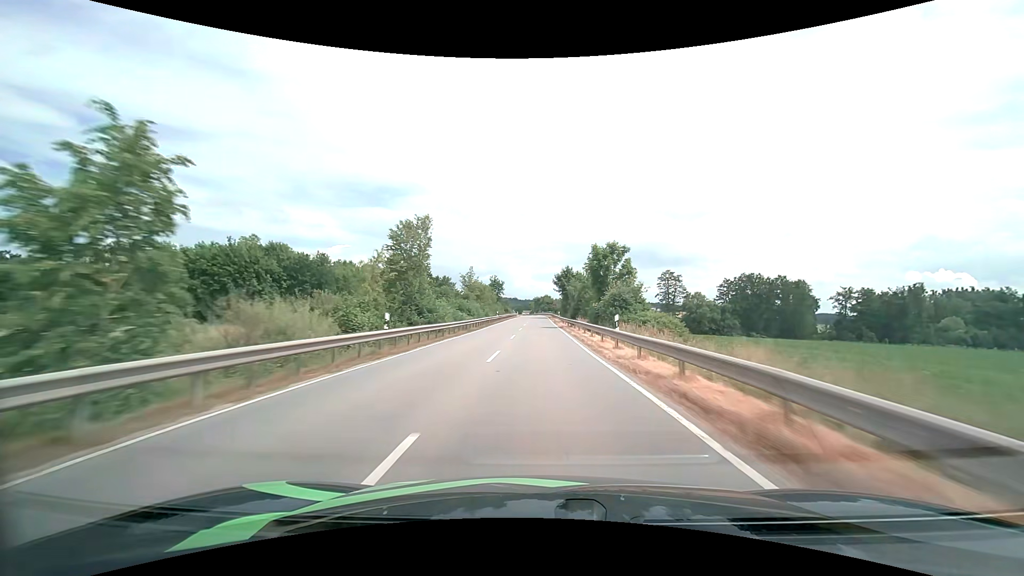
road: tertiary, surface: asphalt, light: Day
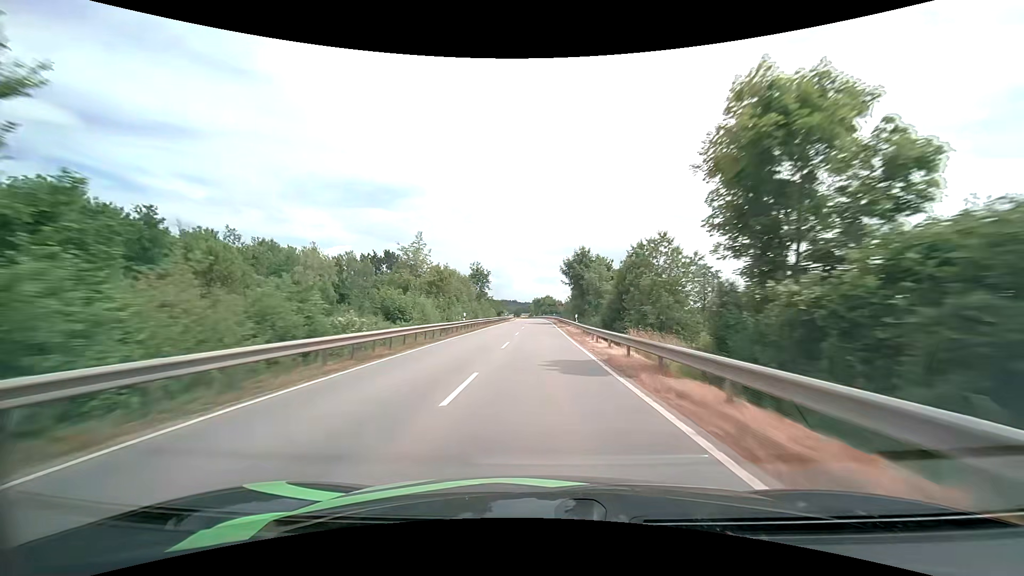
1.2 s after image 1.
(0.0, +30.4) m; 0°
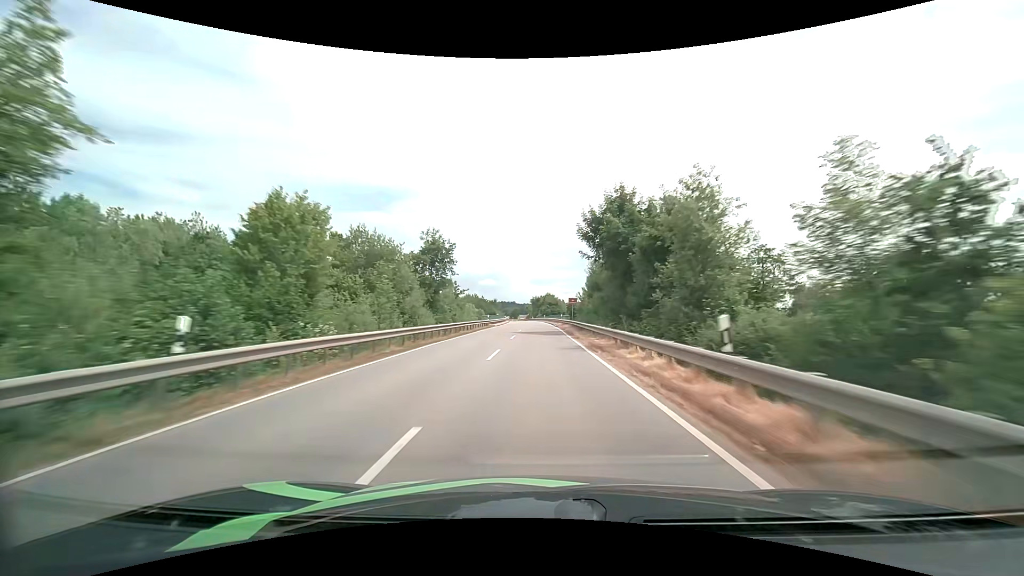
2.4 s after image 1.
(+0.1, +29.8) m; 0°
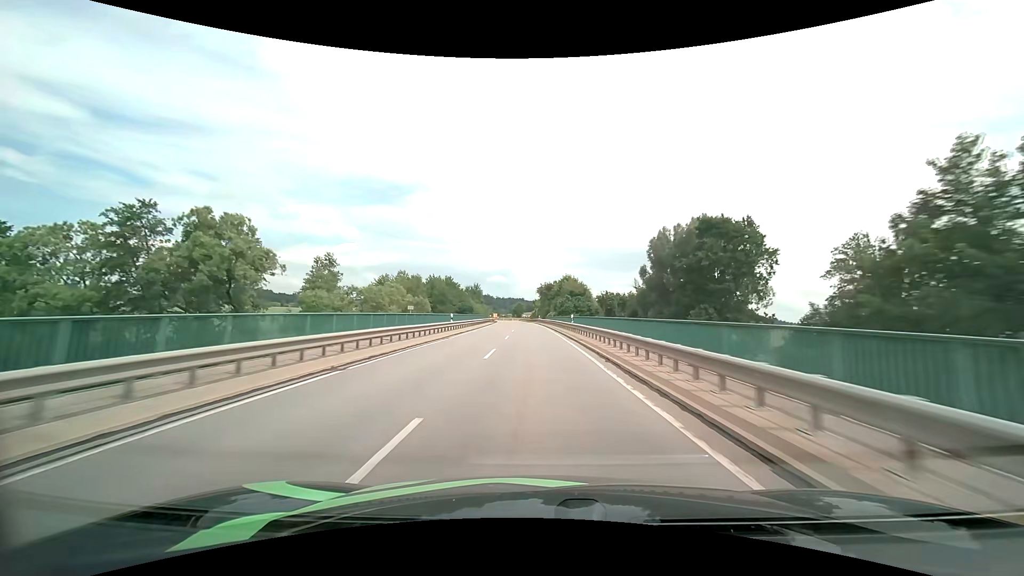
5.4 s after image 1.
(-0.2, +72.1) m; -1°
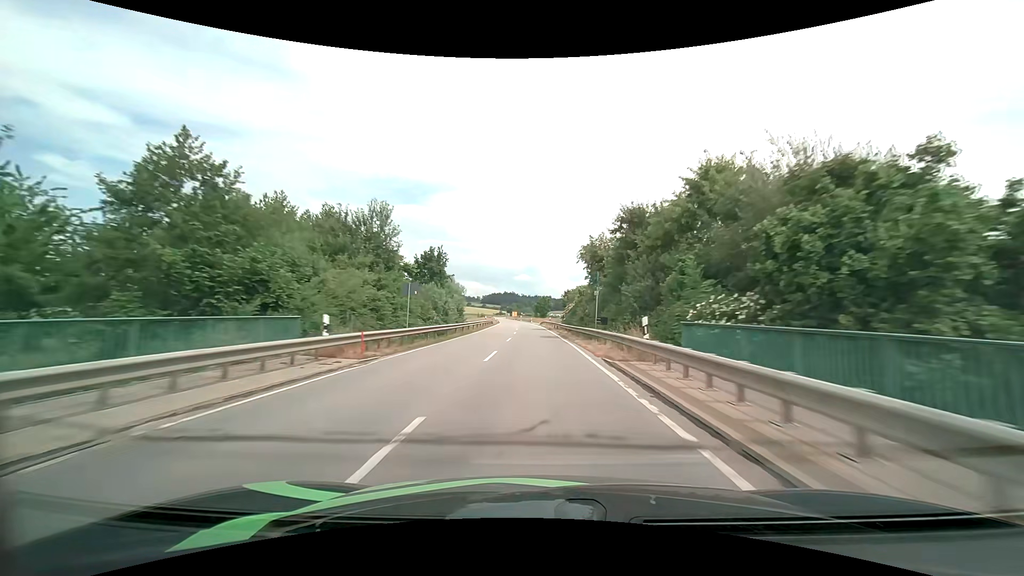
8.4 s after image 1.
(-1.5, +73.0) m; -3°
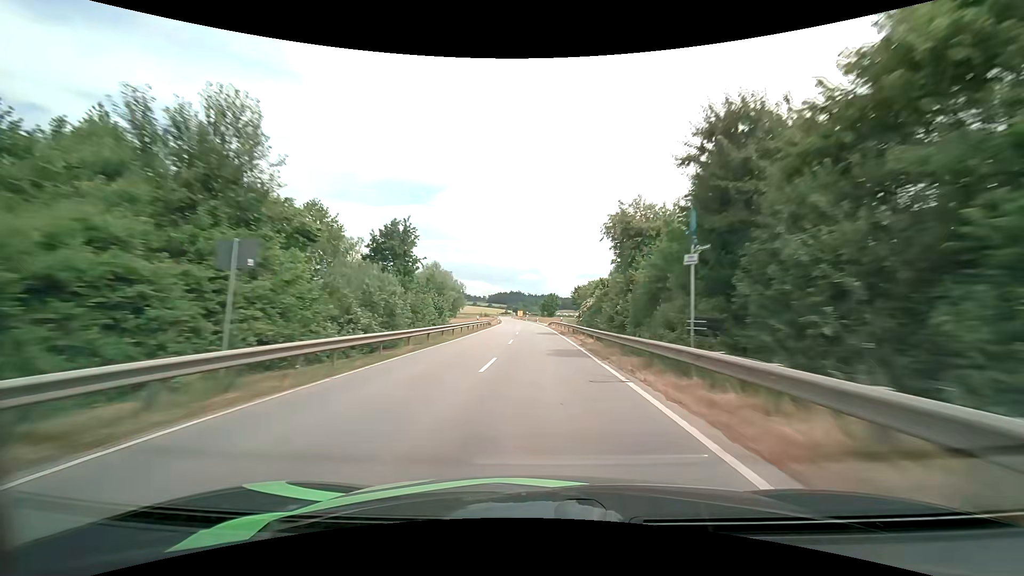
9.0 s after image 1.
(-0.1, +14.8) m; -1°
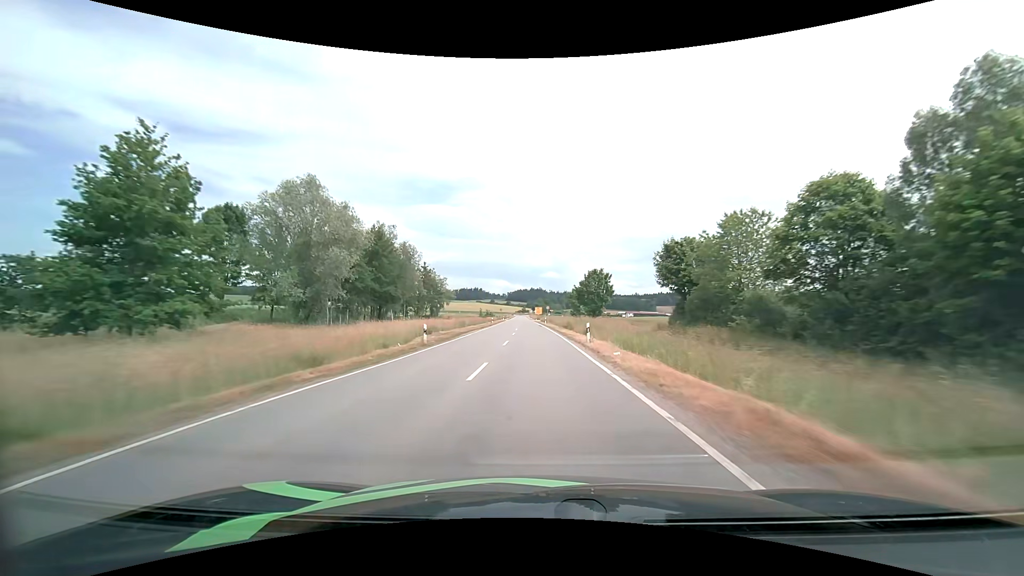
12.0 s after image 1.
(-1.2, +74.6) m; -2°
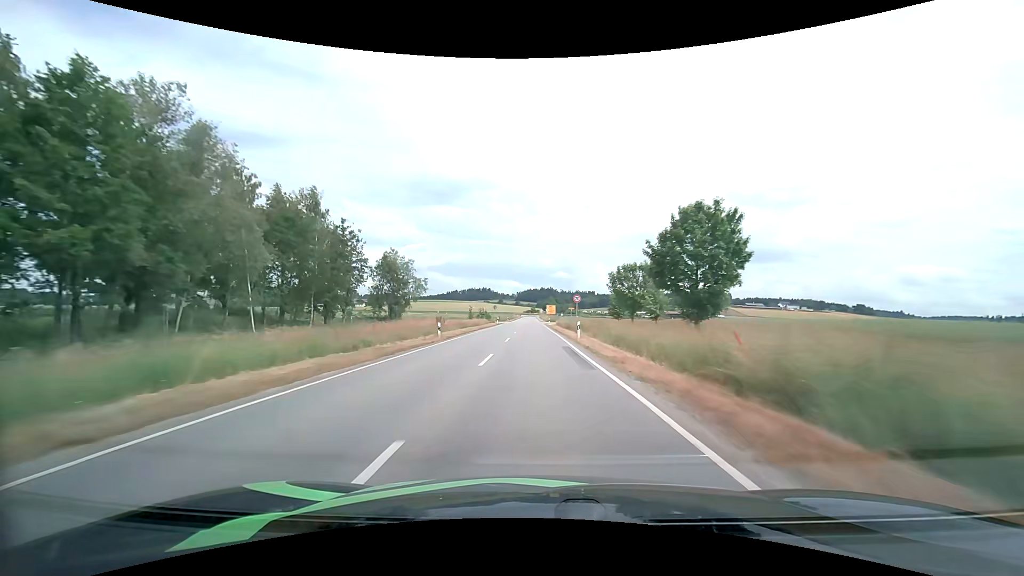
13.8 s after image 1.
(-0.5, +45.8) m; -1°
(0, +10) (0, +20) (0, +30) (0, +40) (-1, +50) (-1, +60) (-1, +70) (-1, +80) (-1, +90) (-1, +100) m
